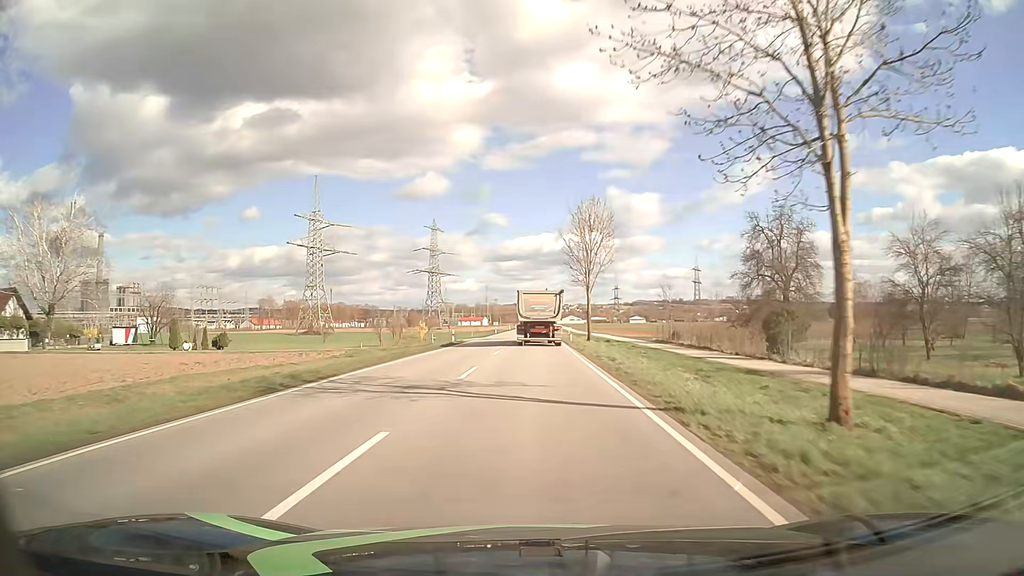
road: primary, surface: asphalt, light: Day
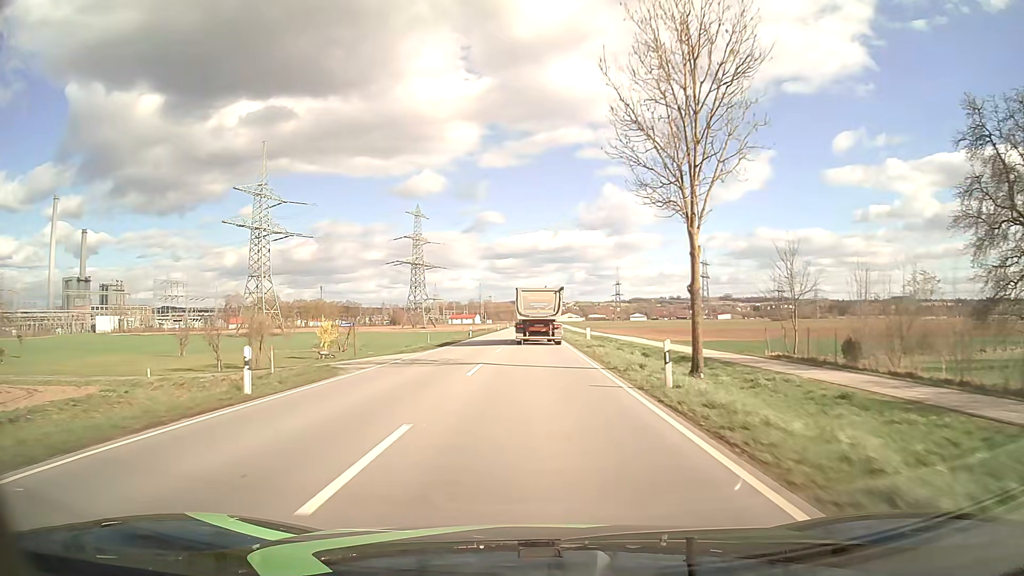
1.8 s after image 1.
(0.0, +35.6) m; 0°
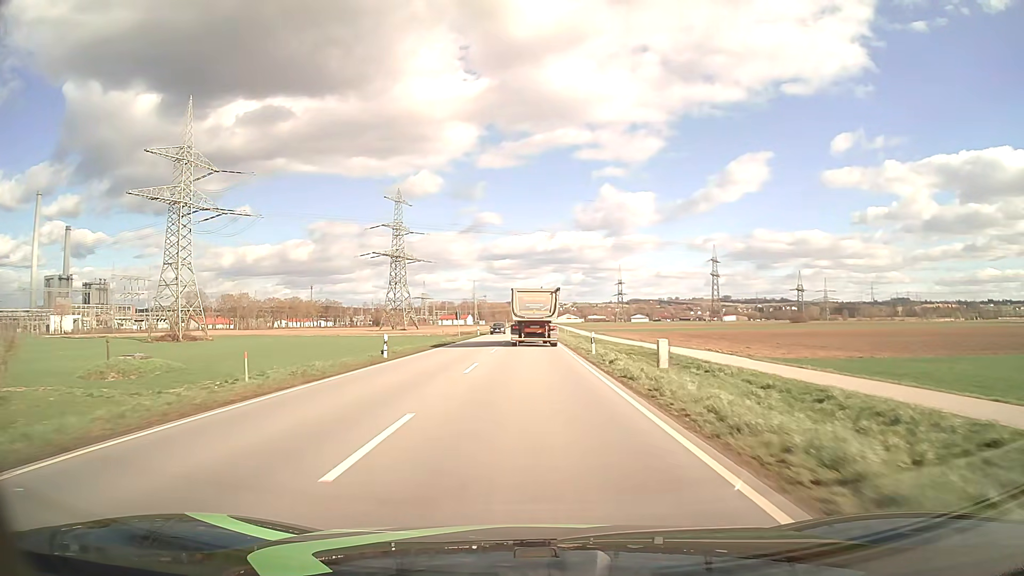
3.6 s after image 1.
(+0.1, +35.1) m; 0°
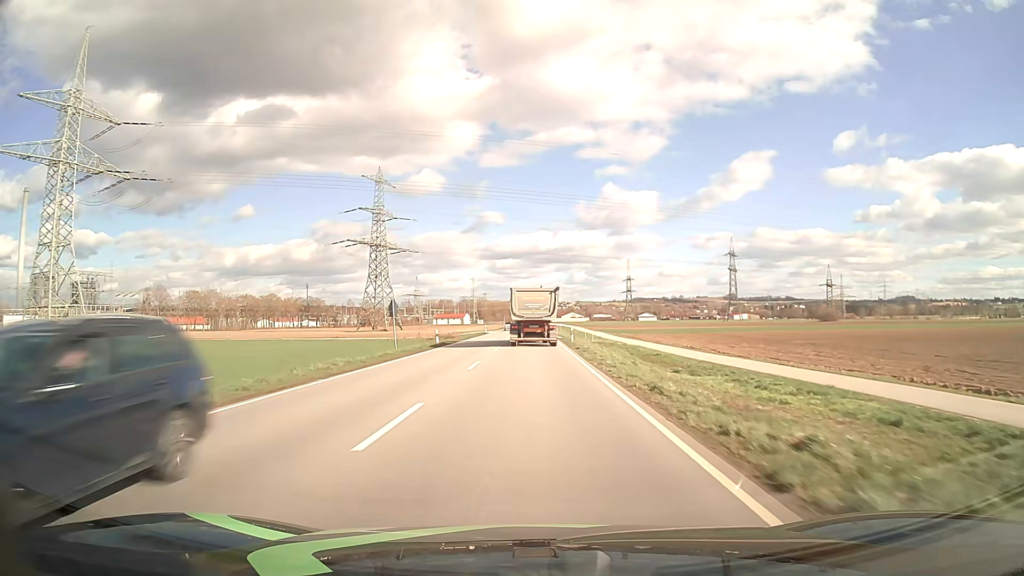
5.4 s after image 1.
(-0.1, +34.9) m; 0°
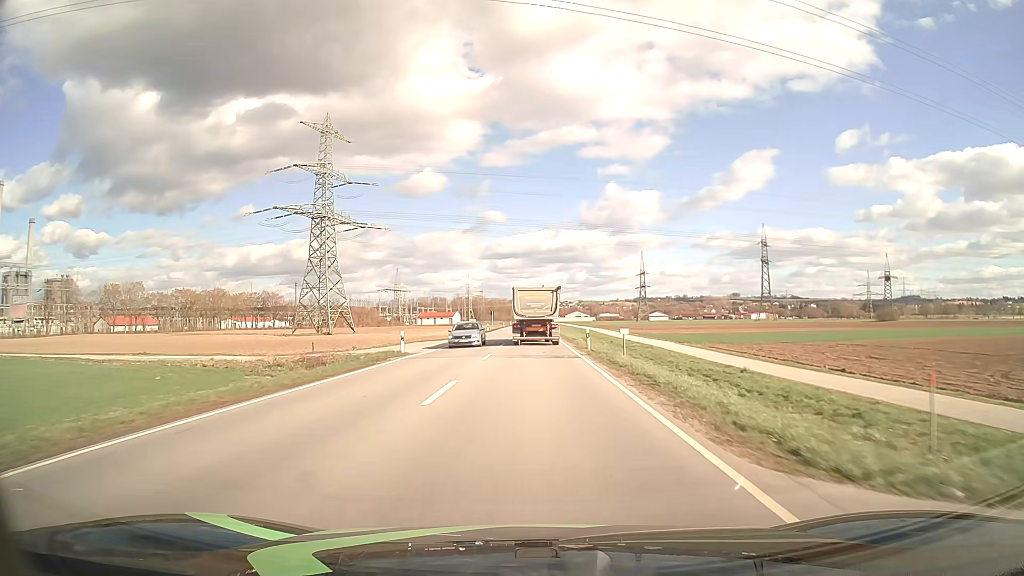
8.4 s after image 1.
(-0.2, +58.1) m; 0°
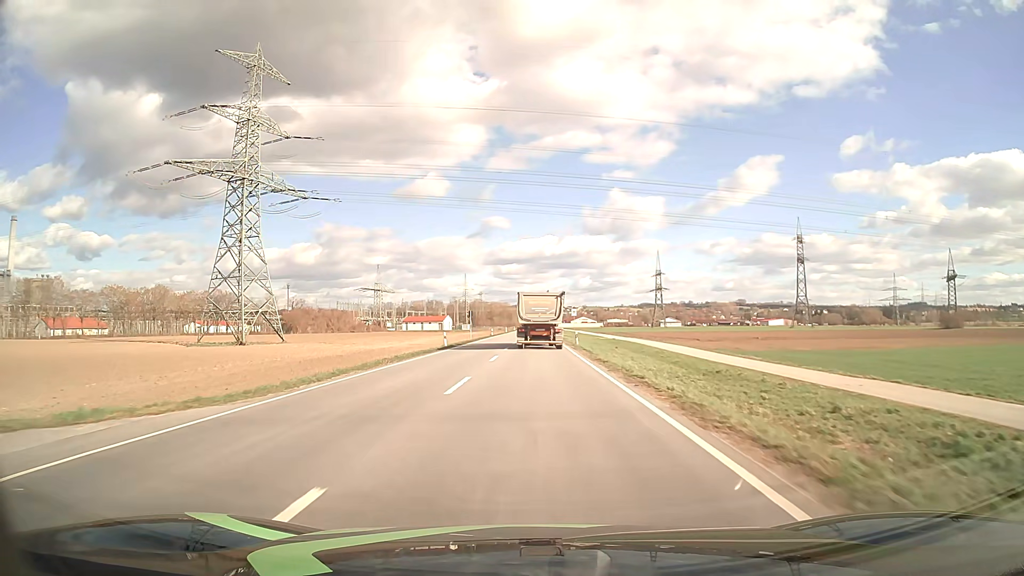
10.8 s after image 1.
(0.0, +46.5) m; 0°
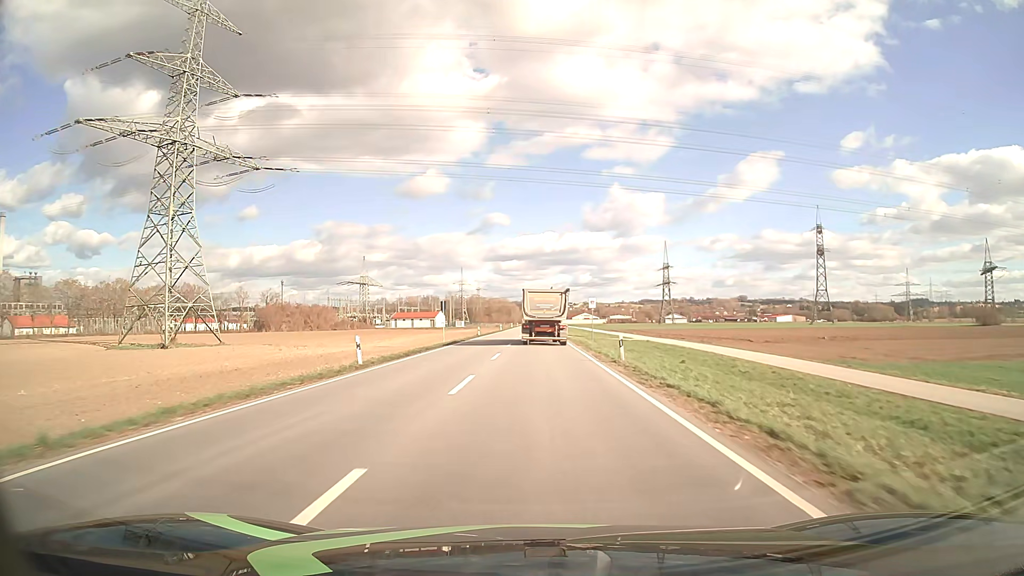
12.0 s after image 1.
(-0.1, +23.3) m; 0°
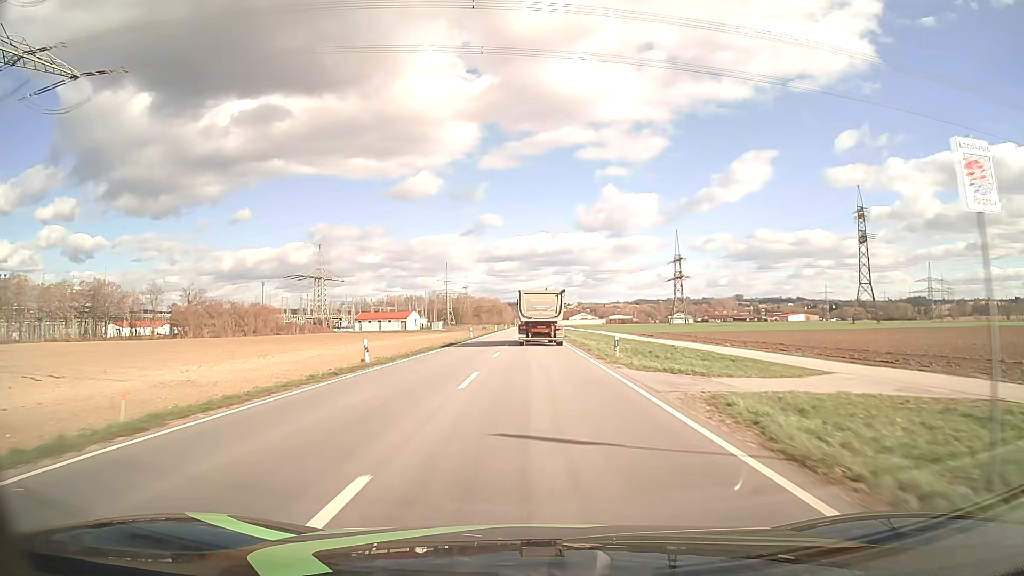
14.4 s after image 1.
(+0.1, +47.1) m; 0°
(0, +10) (0, +20) (0, +30) (0, +40) (0, +50) (0, +60) (0, +70) (0, +80) (0, +90) (0, +100) m
